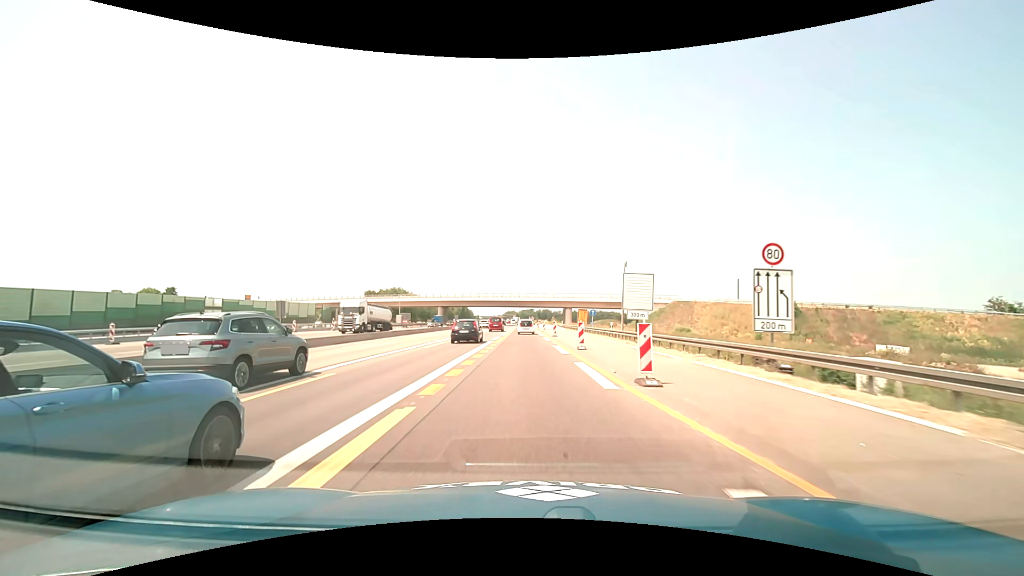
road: motorway_link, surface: asphalt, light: Day
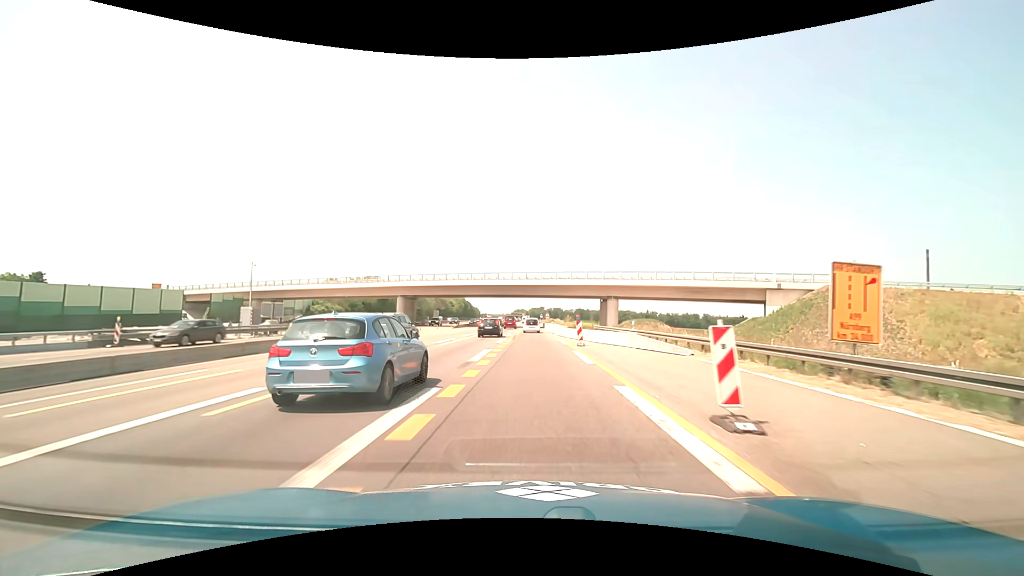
(-0.7, +54.6) m; -1°
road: motorway
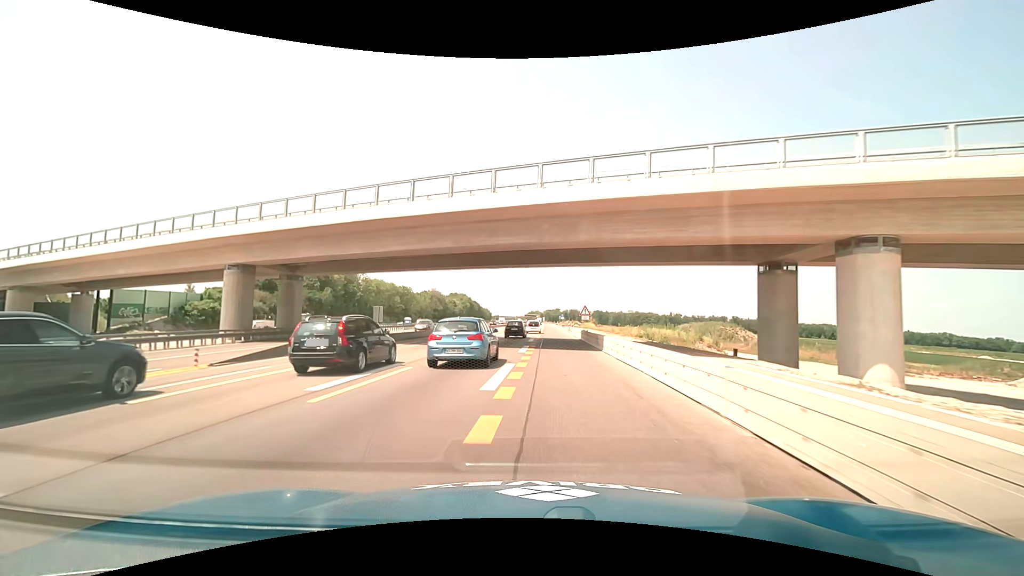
(-0.2, +54.2) m; -2°
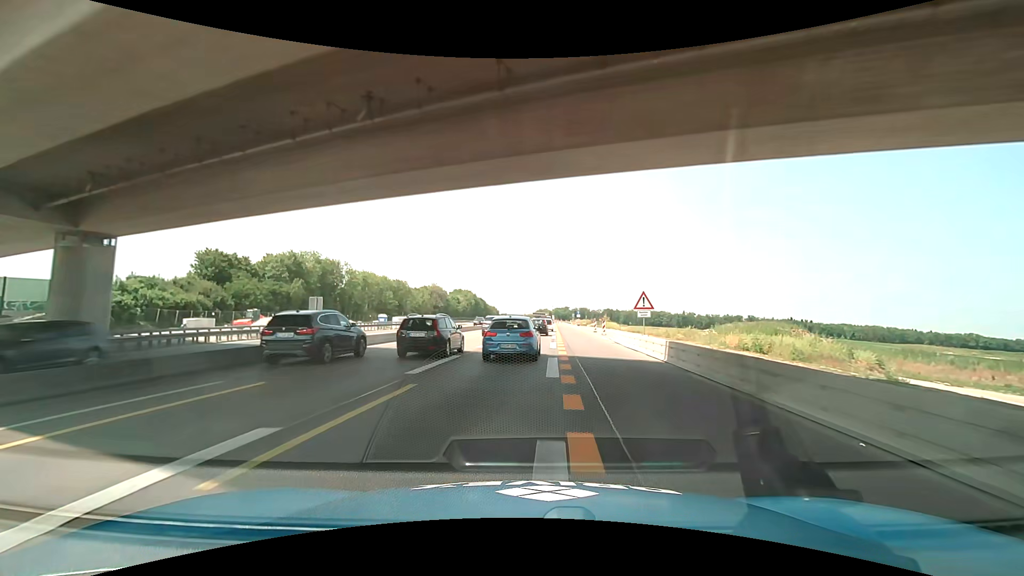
(-0.2, +22.2) m; -1°
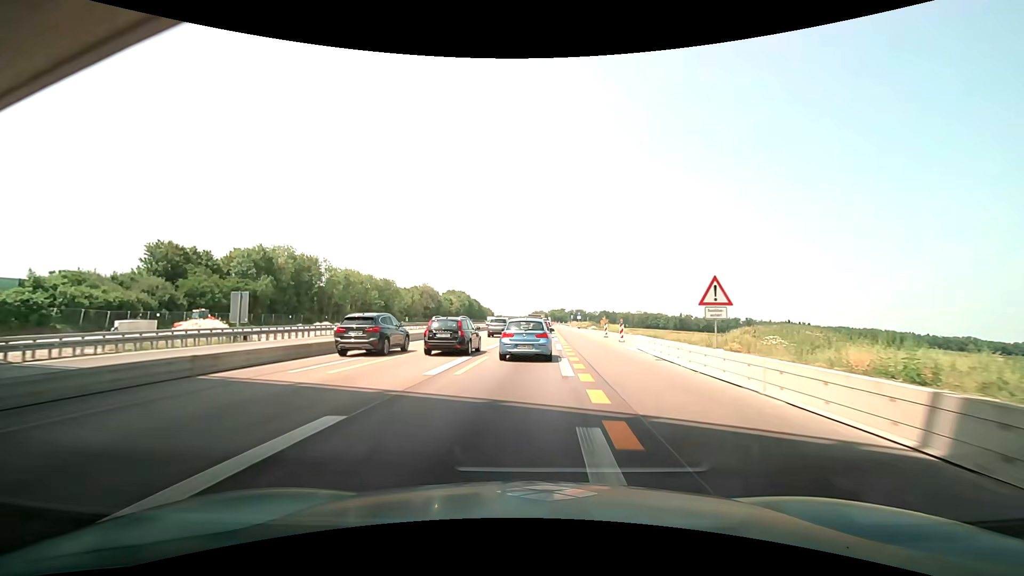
(-0.1, +11.2) m; 0°
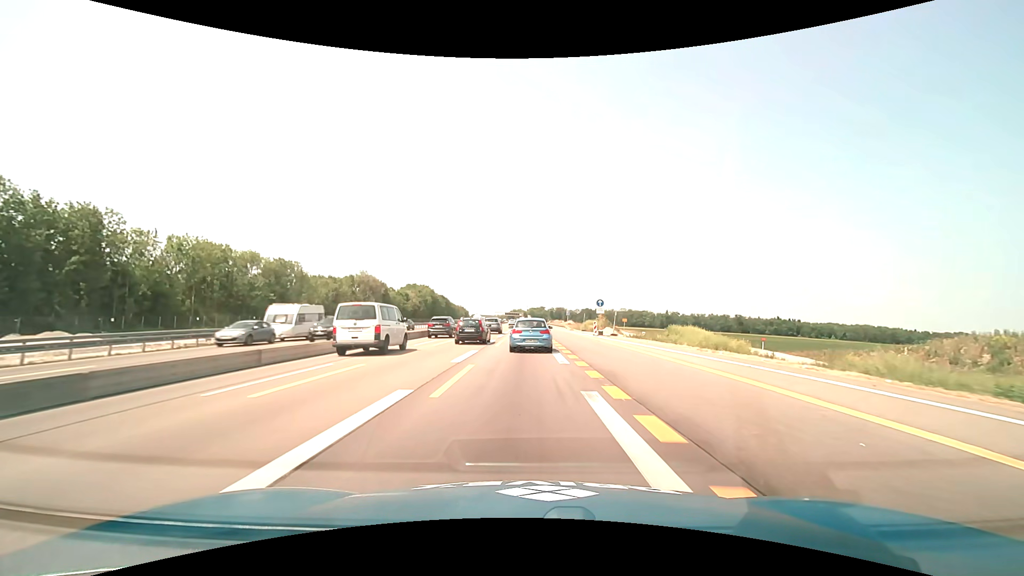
(+2.0, +57.2) m; +3°
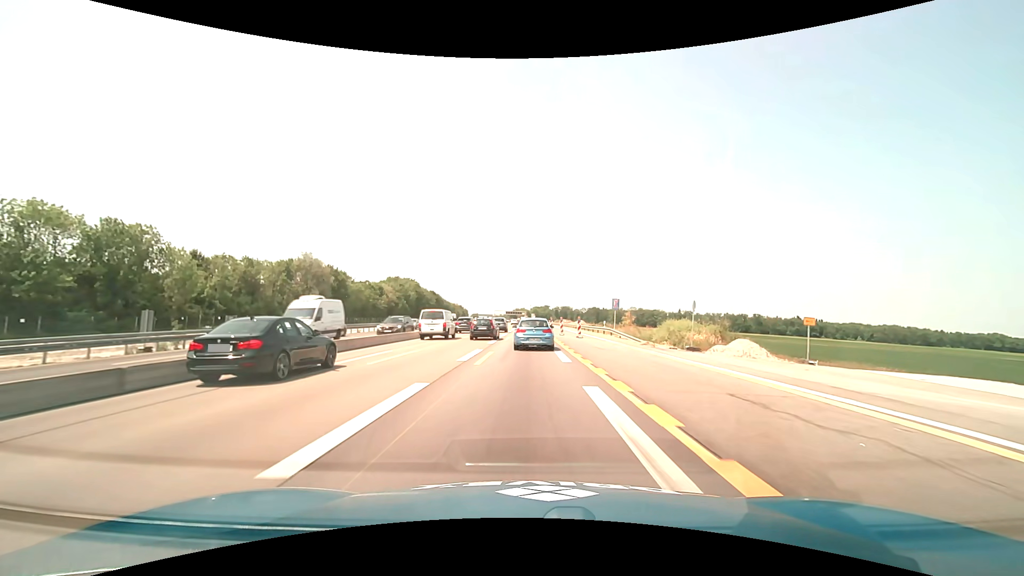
(-0.2, +47.7) m; 0°
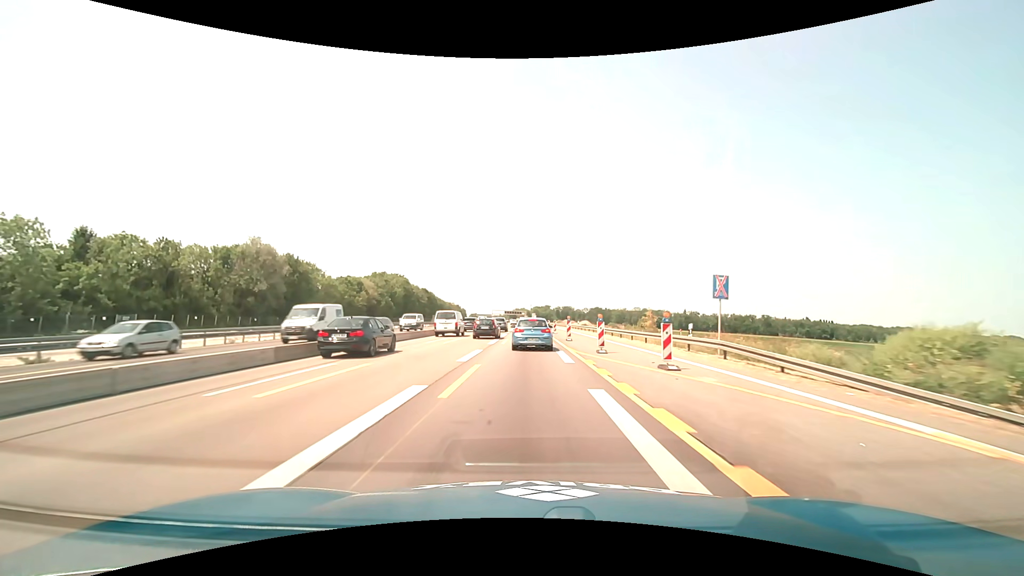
(0.0, +24.4) m; 0°
(0, +10) (0, +20) (0, +30) (0, +40) (0, +50) (0, +60) (0, +70) (0, +80) (0, +90) (0, +100) m
